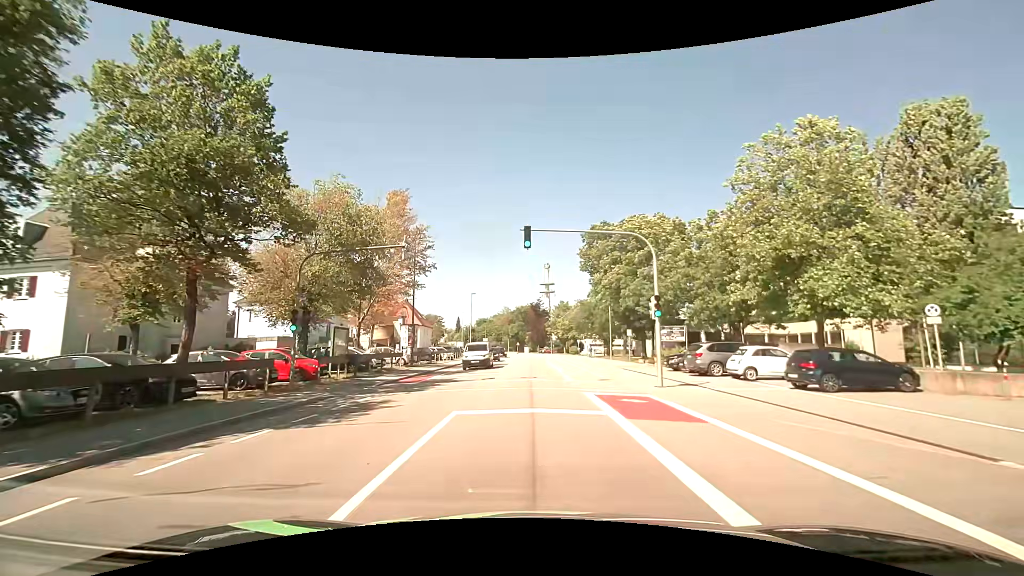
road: tertiary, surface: asphalt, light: Day
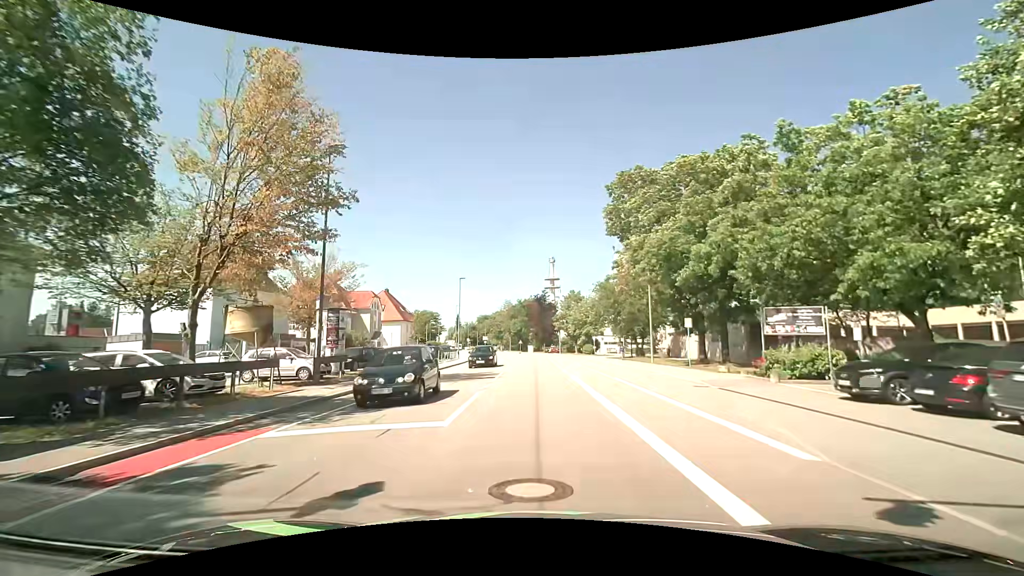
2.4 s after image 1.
(0.0, +17.3) m; 0°
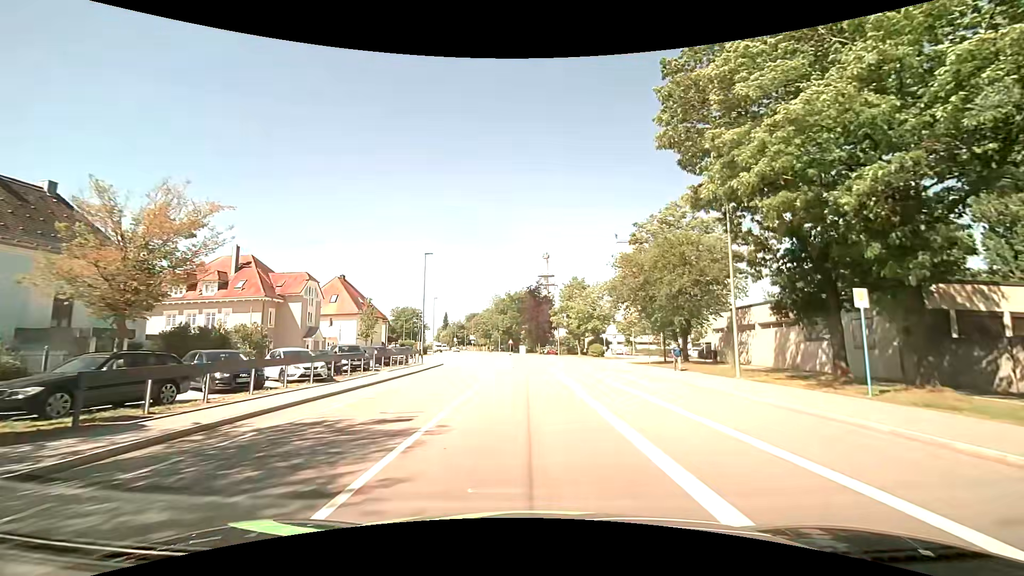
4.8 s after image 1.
(+0.1, +17.3) m; 0°
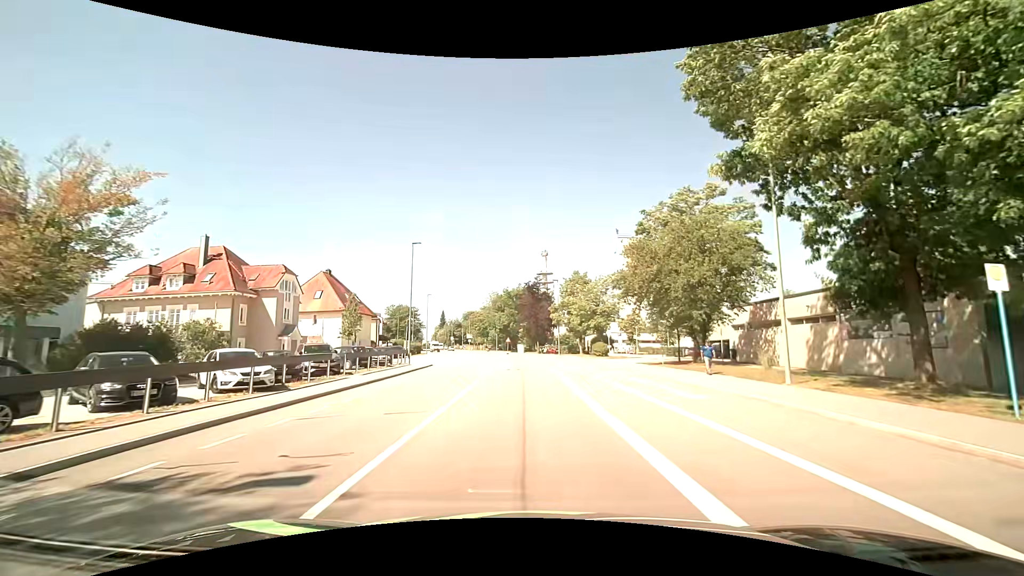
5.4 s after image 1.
(0.0, +4.3) m; 0°
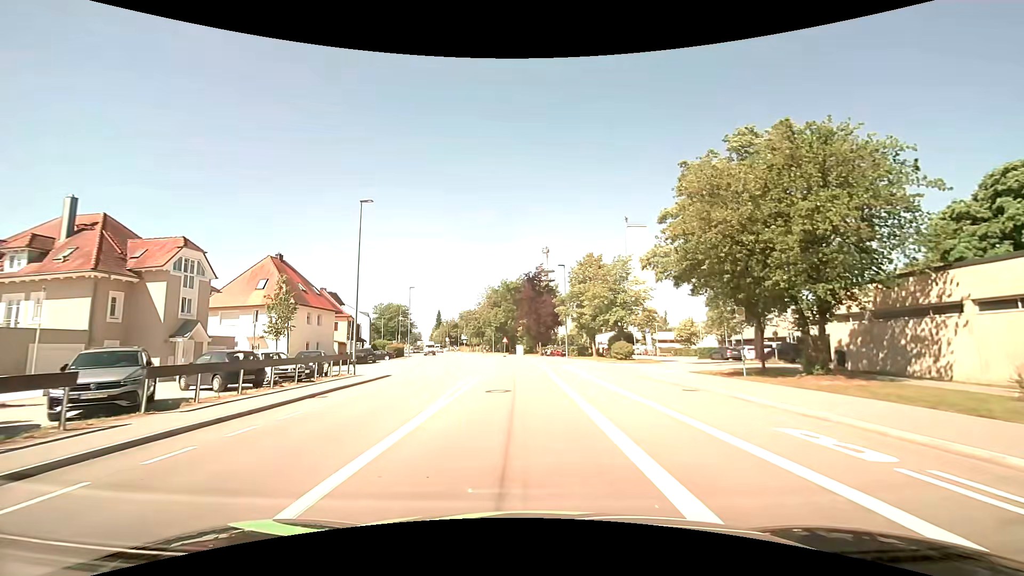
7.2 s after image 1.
(+0.1, +13.0) m; 0°
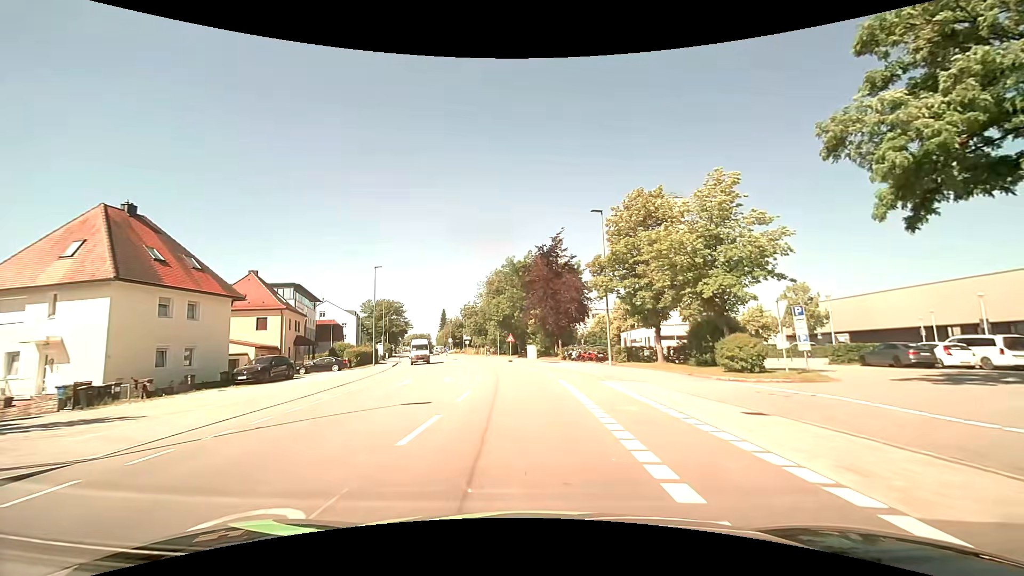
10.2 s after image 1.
(-0.3, +21.7) m; -2°
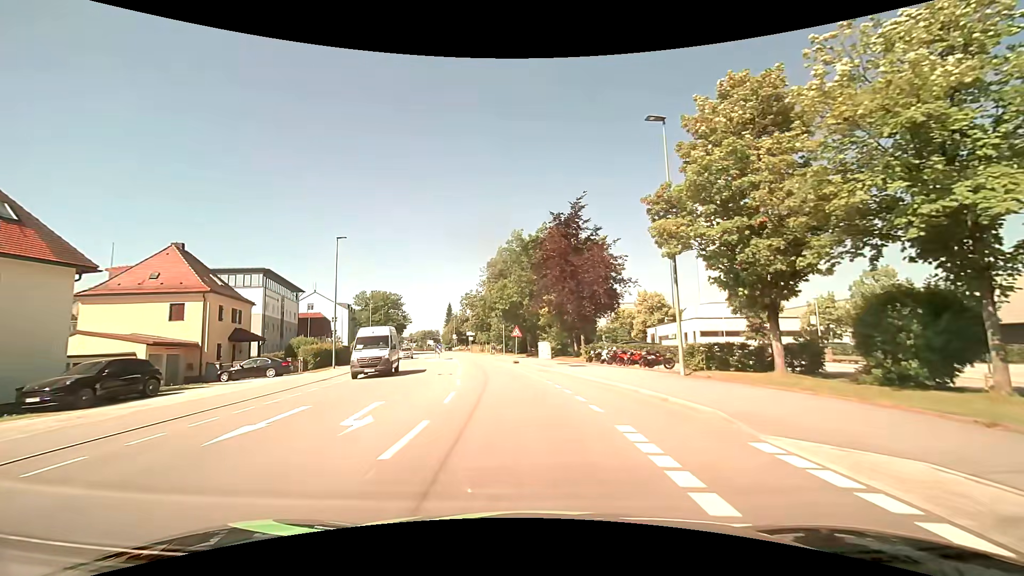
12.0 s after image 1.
(-0.2, +13.1) m; -1°
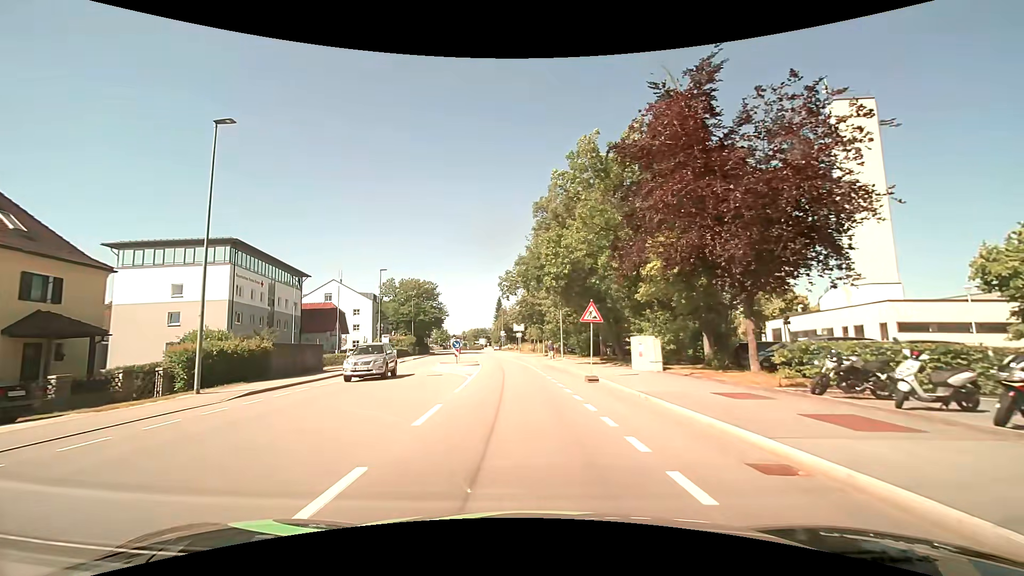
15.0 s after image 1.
(-1.3, +21.8) m; -6°
(0, +10) (-1, +20) (-1, +30) (-2, +40) (-4, +50) (-5, +60) (-6, +70) (-7, +80) (-9, +90) (-10, +99) m
